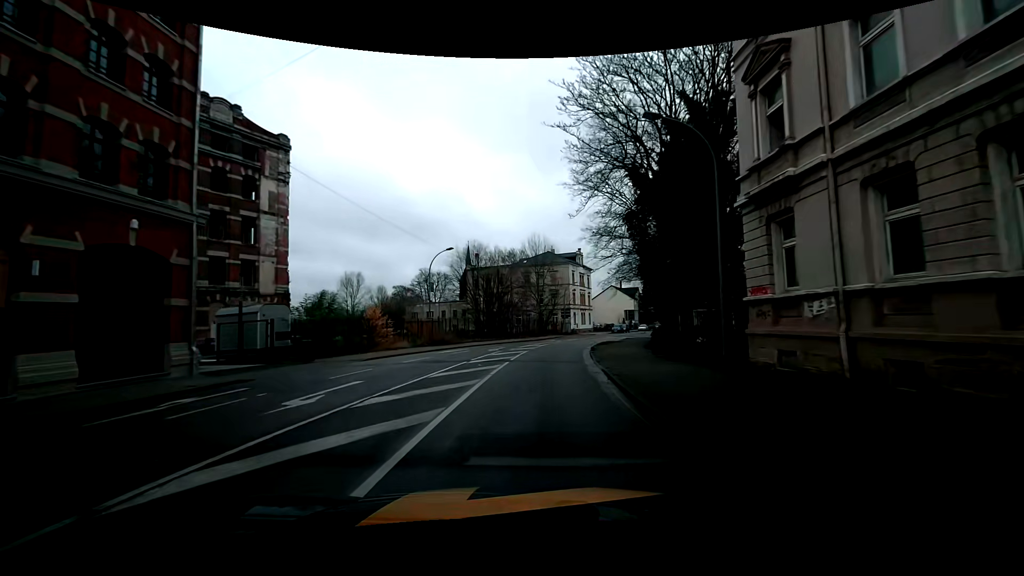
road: tertiary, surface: asphalt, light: Day
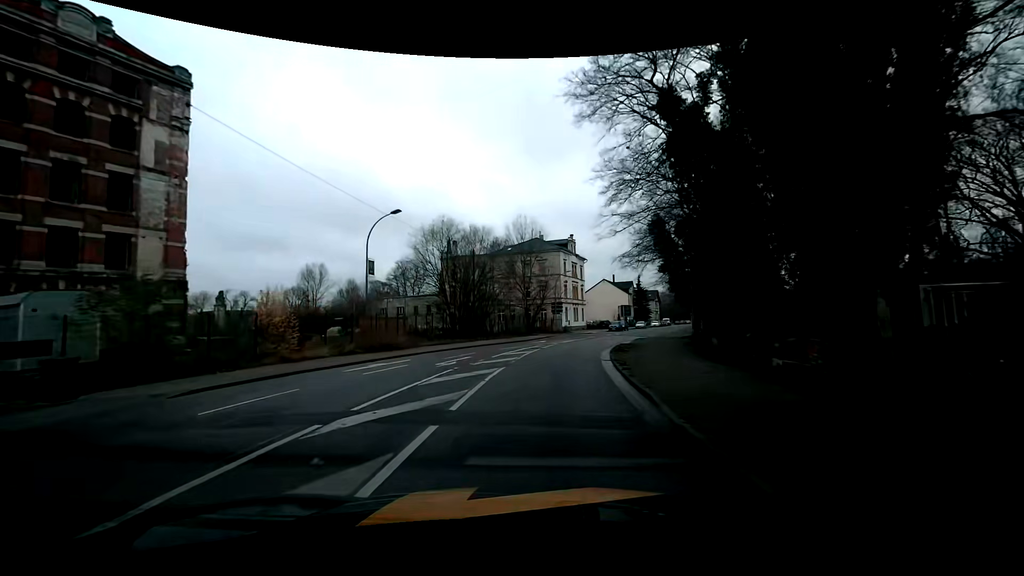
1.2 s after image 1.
(+0.1, +12.2) m; +2°
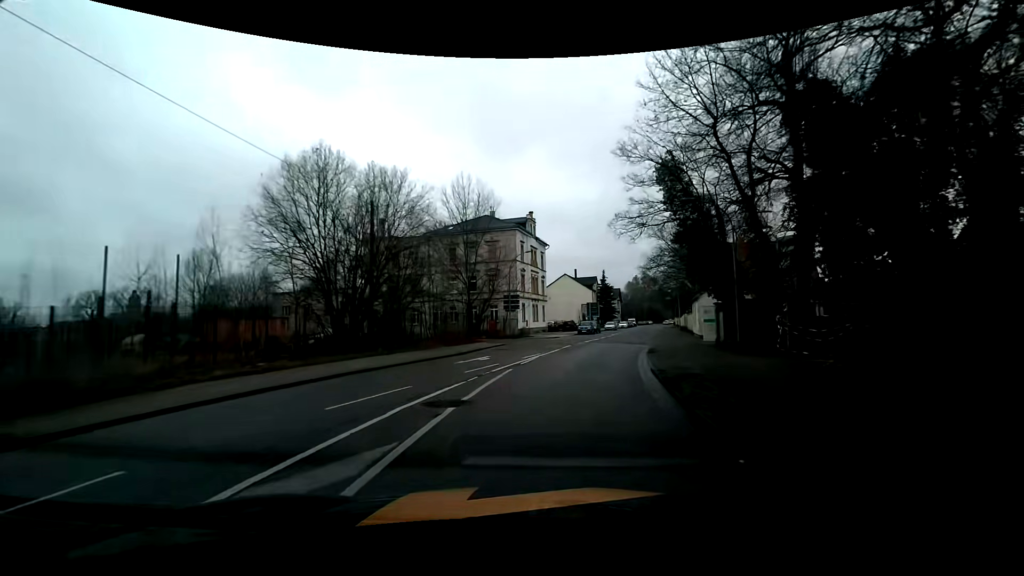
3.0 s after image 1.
(+0.5, +18.1) m; +5°
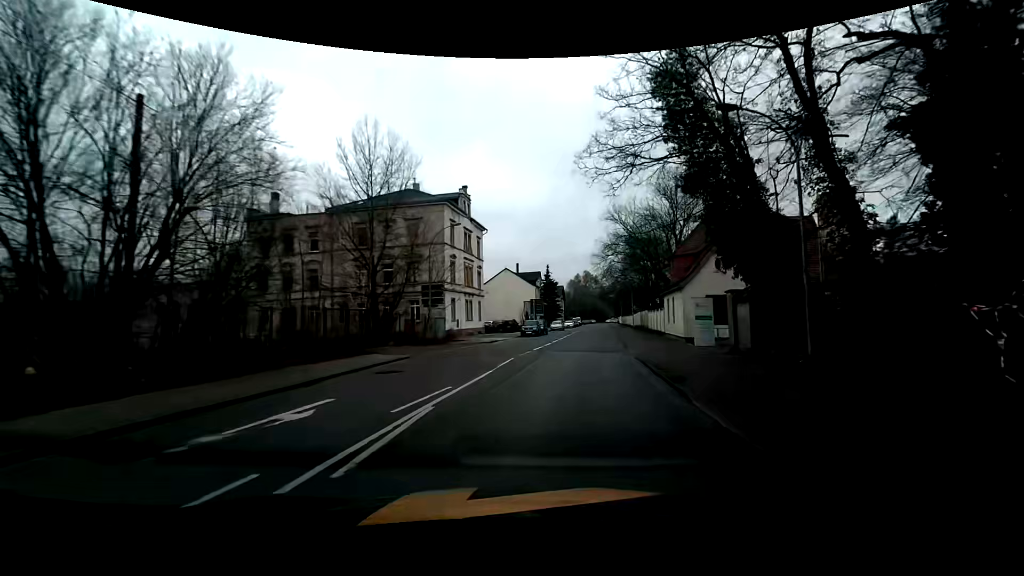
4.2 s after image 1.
(+0.5, +12.2) m; +6°
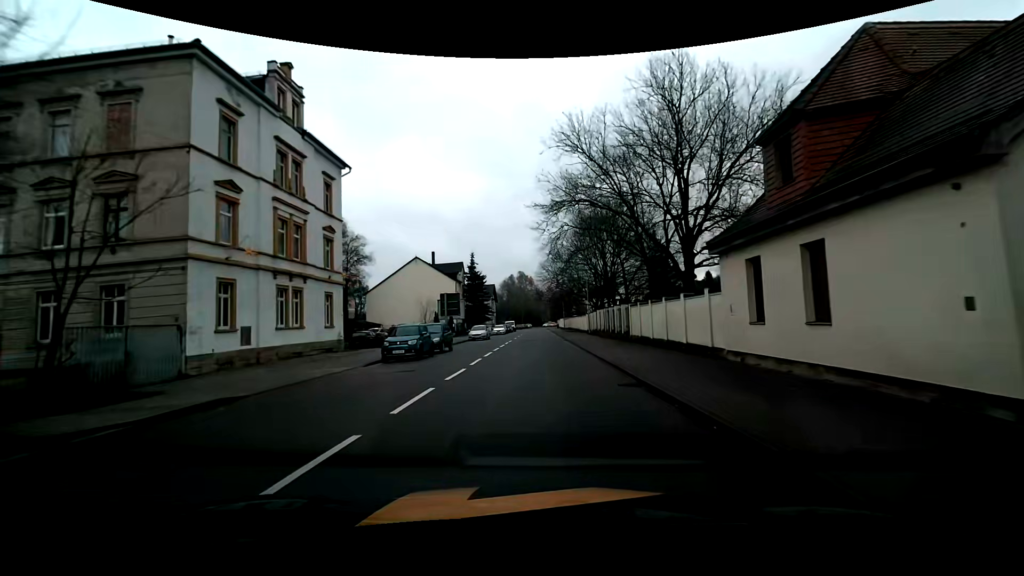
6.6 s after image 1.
(+2.2, +25.6) m; +7°
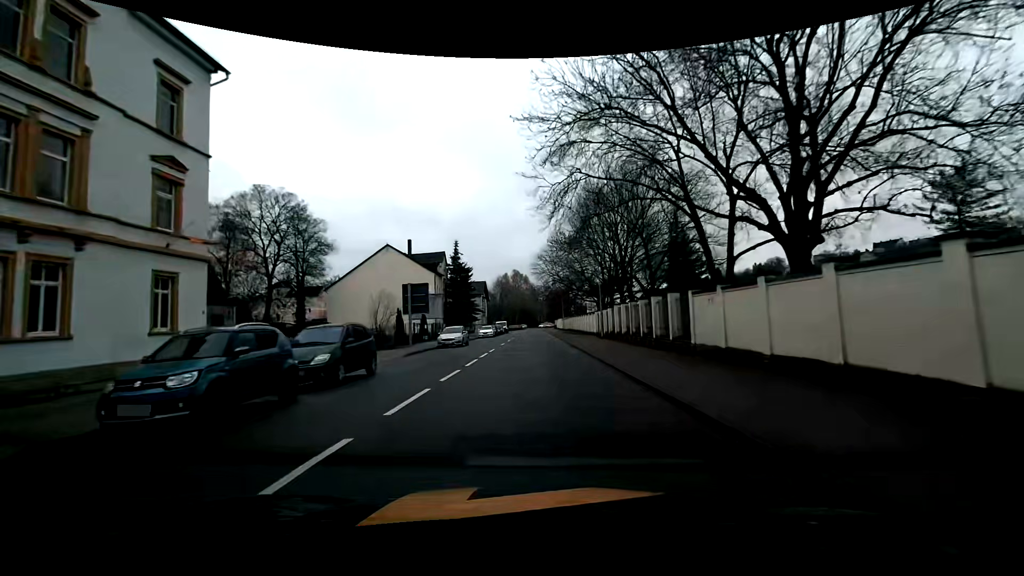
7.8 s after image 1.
(+0.2, +13.6) m; +1°
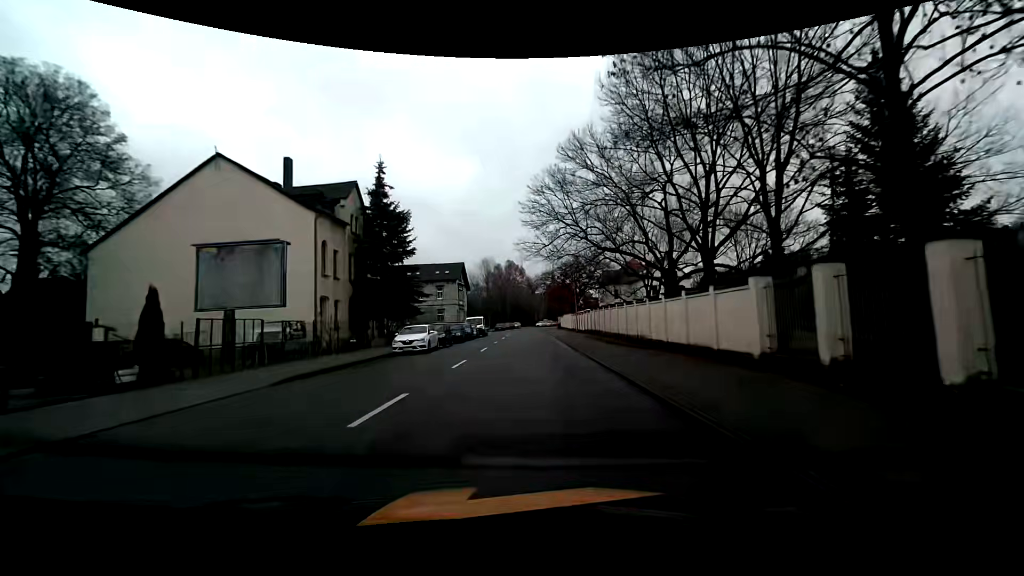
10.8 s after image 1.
(+0.4, +36.1) m; 0°
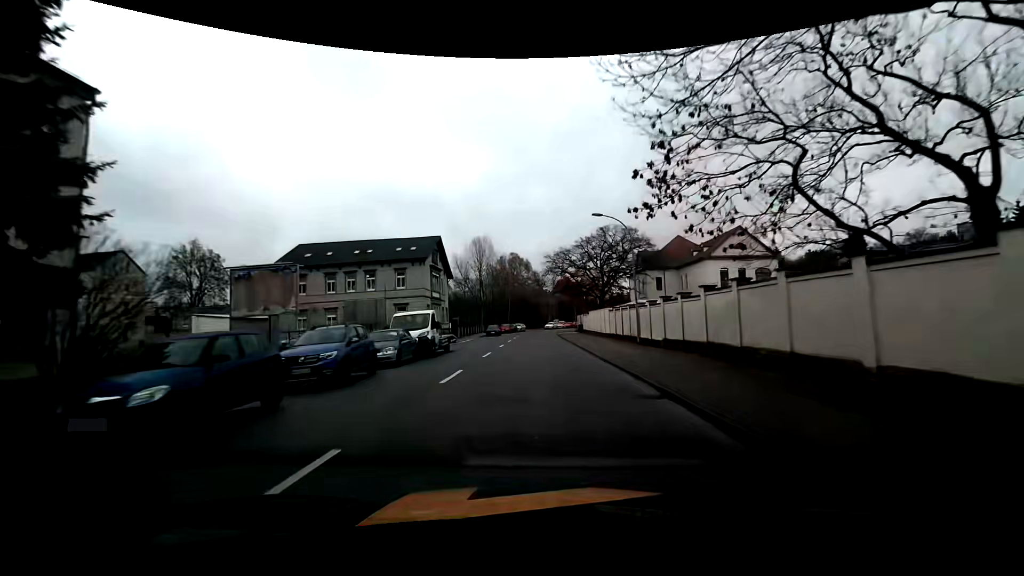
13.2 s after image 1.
(-0.1, +30.6) m; -1°
(0, +10) (0, +20) (0, +30) (+1, +40) (+1, +50) (+1, +60) (+1, +70) (+2, +80) (+4, +90) (+6, +99) m
